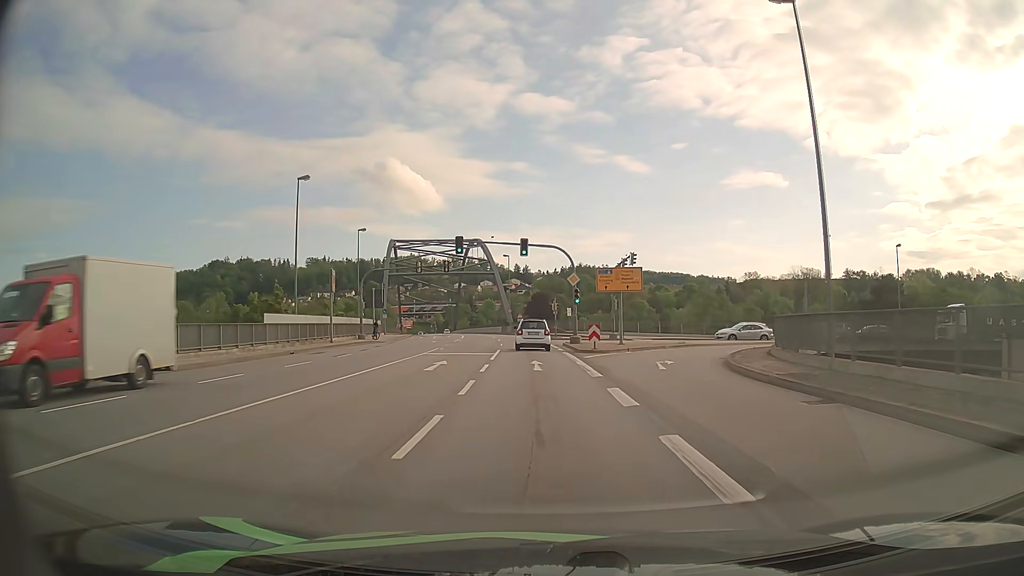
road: primary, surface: asphalt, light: Day
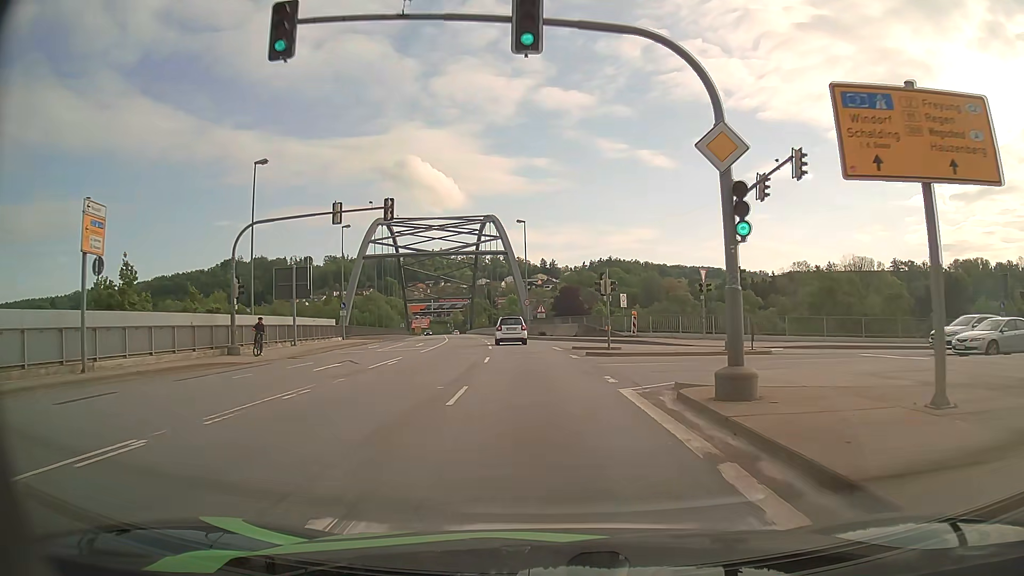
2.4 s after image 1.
(-0.8, +28.8) m; -3°
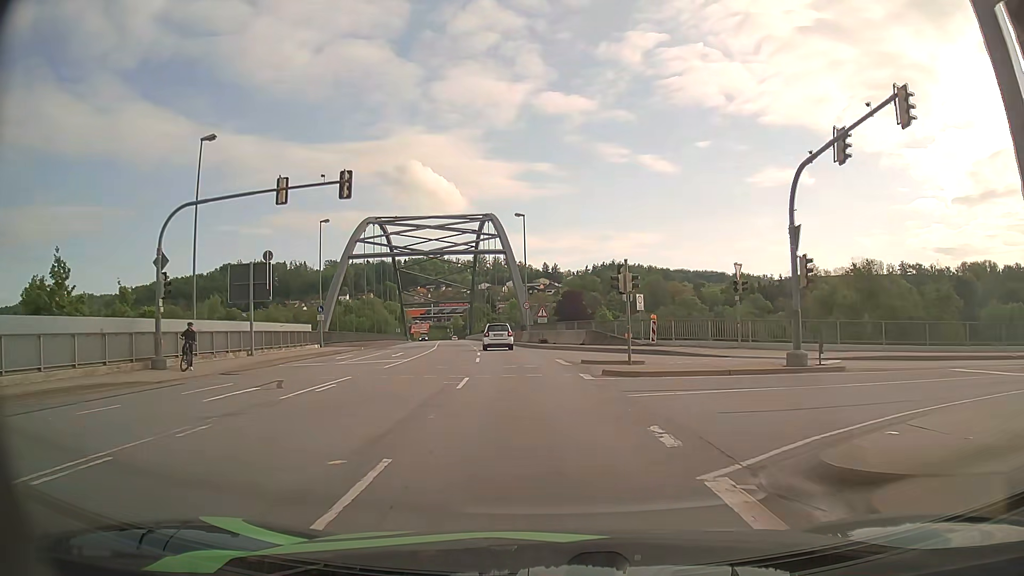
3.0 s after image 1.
(+0.1, +6.7) m; 0°
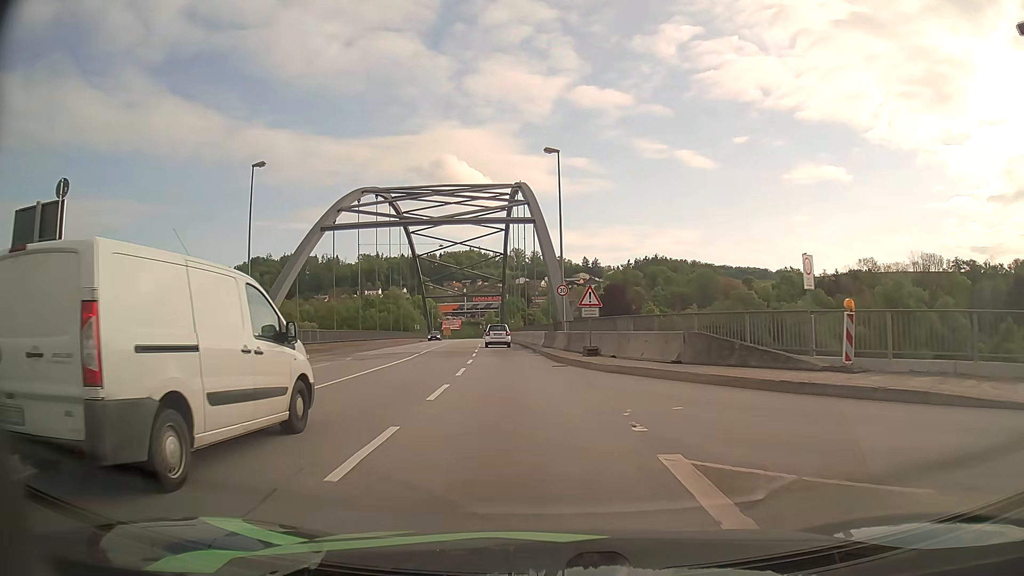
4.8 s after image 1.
(-0.3, +19.4) m; -3°
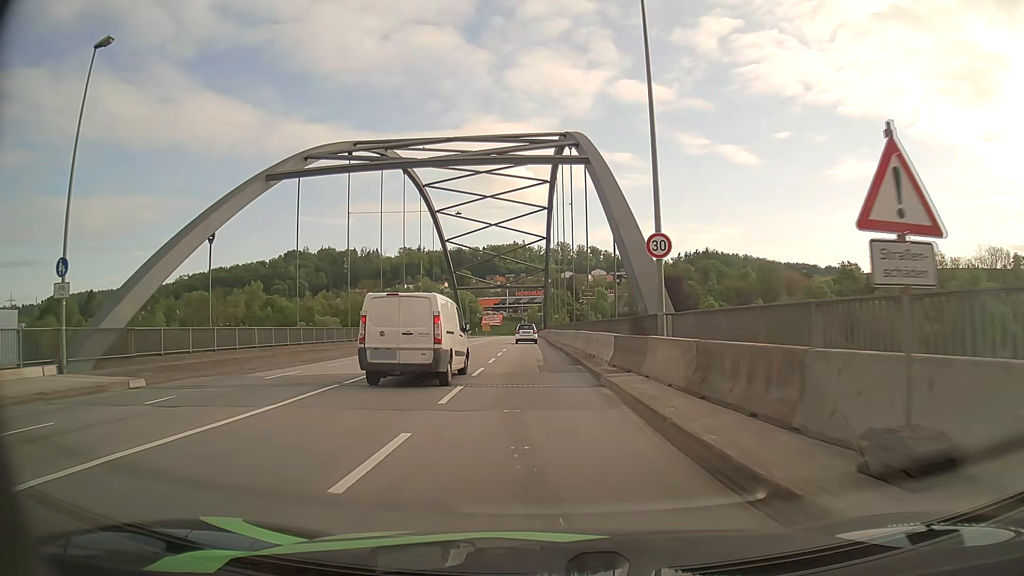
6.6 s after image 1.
(-0.8, +18.6) m; -4°
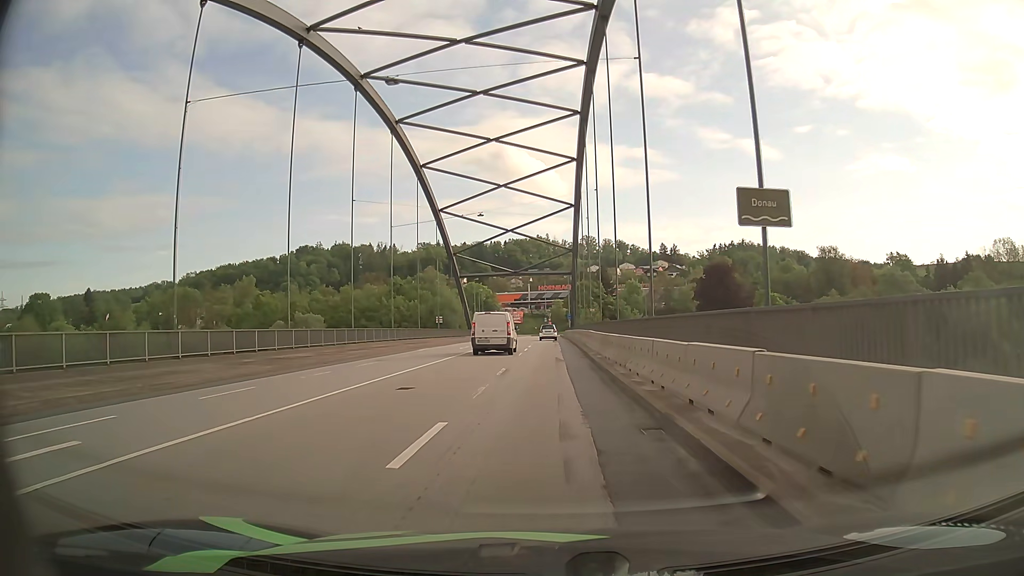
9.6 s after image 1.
(-0.7, +28.9) m; -2°
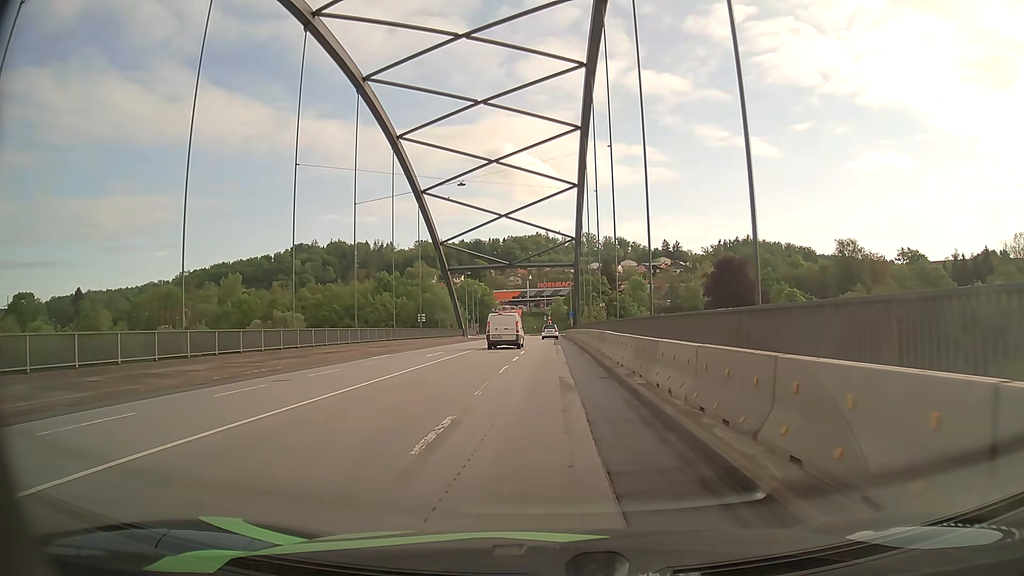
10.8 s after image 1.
(0.0, +11.5) m; 0°
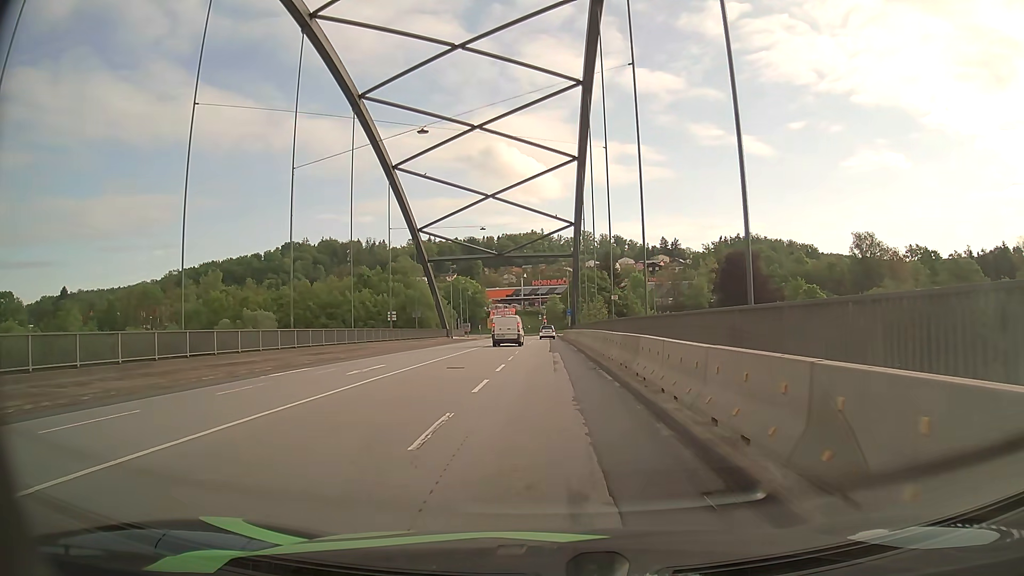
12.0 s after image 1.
(0.0, +11.9) m; 0°
(0, +10) (0, +20) (0, +30) (0, +40) (0, +50) (0, +60) (0, +70) (0, +80) (0, +90) (0, +100) m
